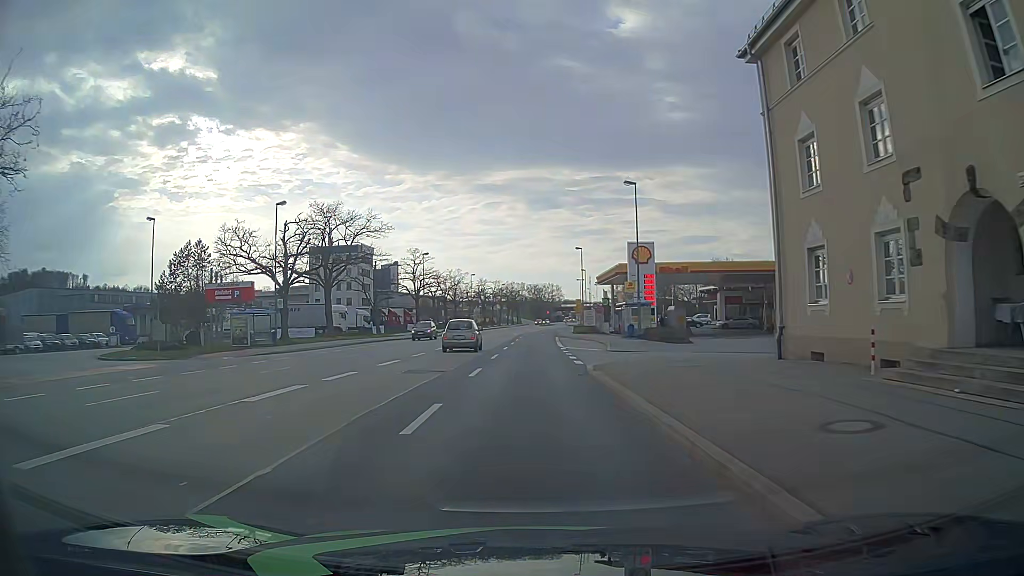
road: primary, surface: asphalt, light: Day
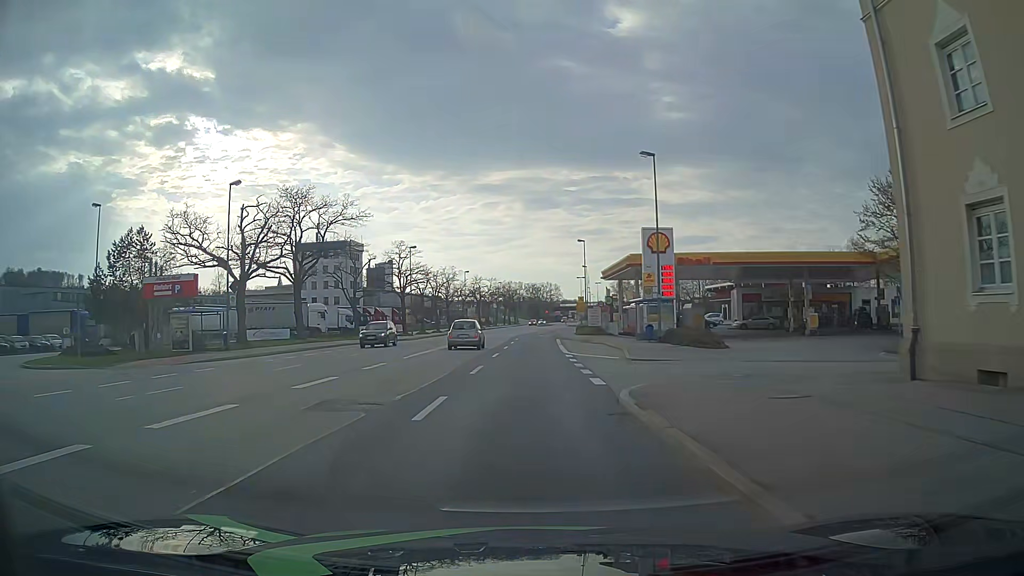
(0.0, +7.7) m; 0°
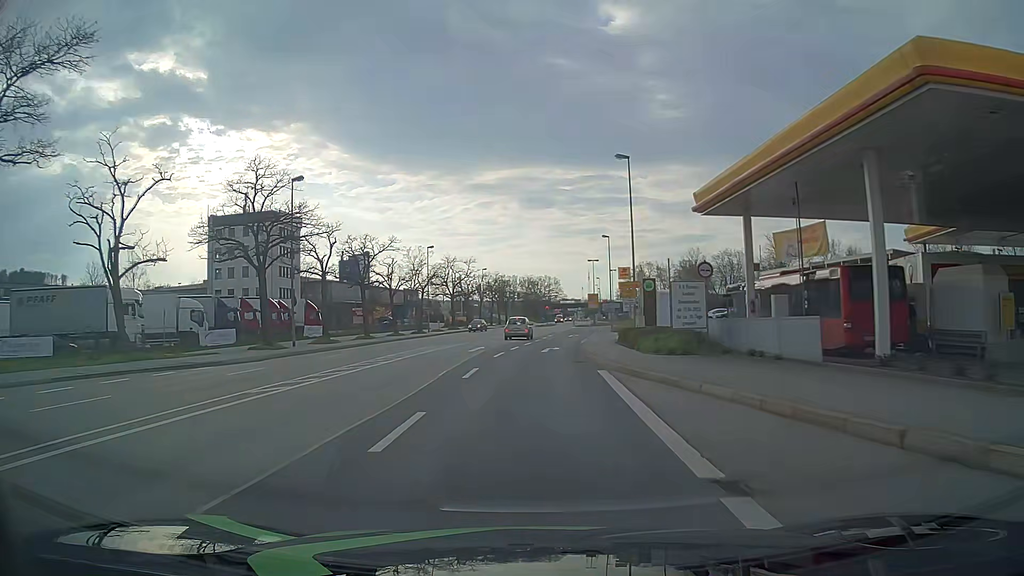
(+0.6, +38.3) m; +1°
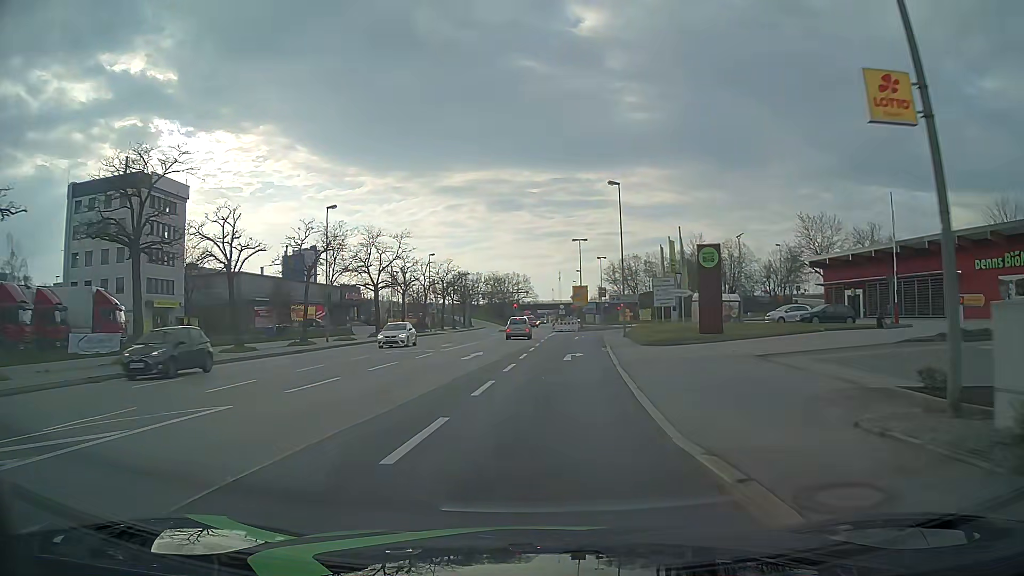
(+0.5, +30.4) m; +3°
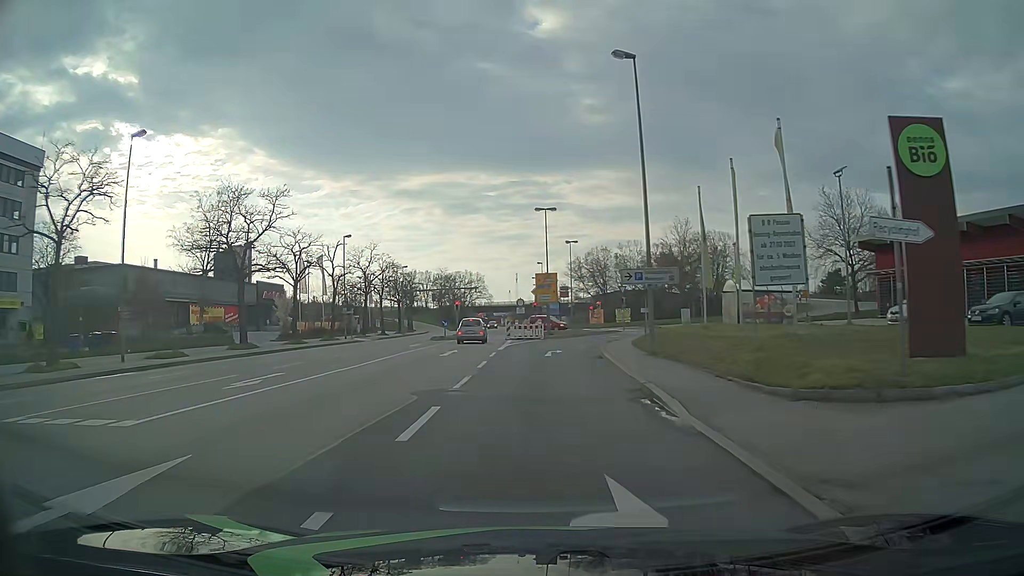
(+0.6, +22.6) m; +3°
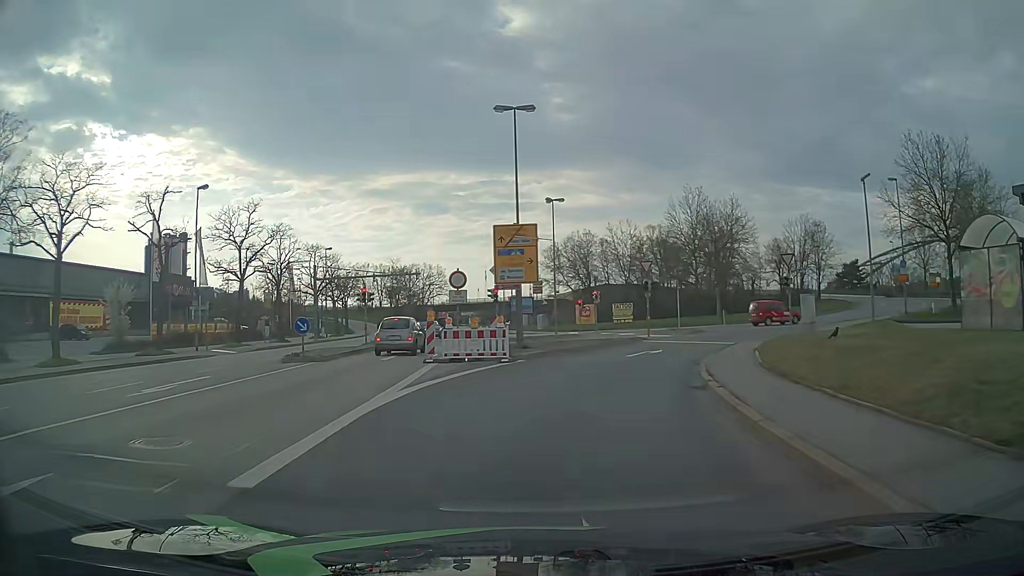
(+0.5, +26.2) m; +3°
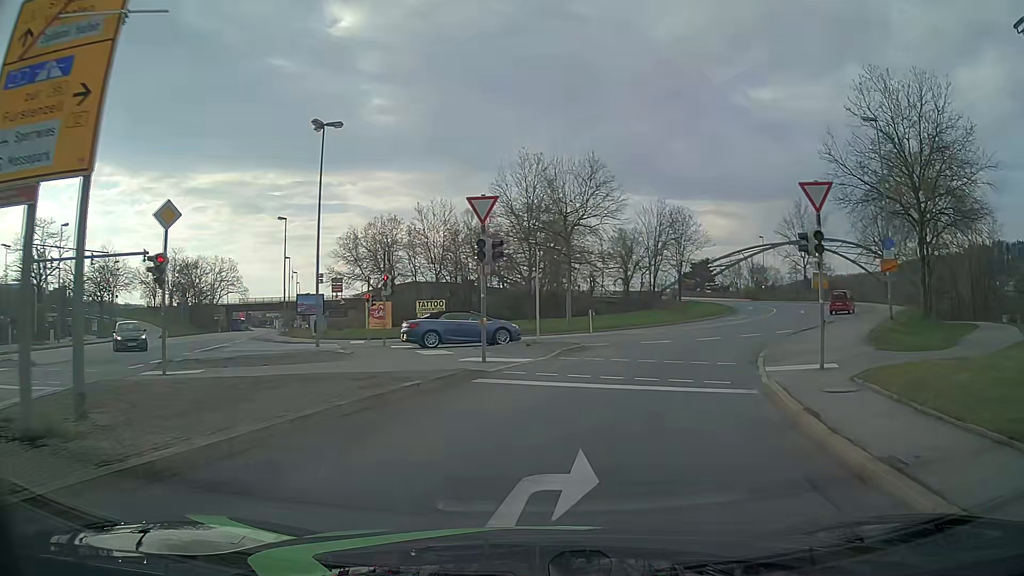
(+2.0, +19.9) m; +15°
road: primary_link
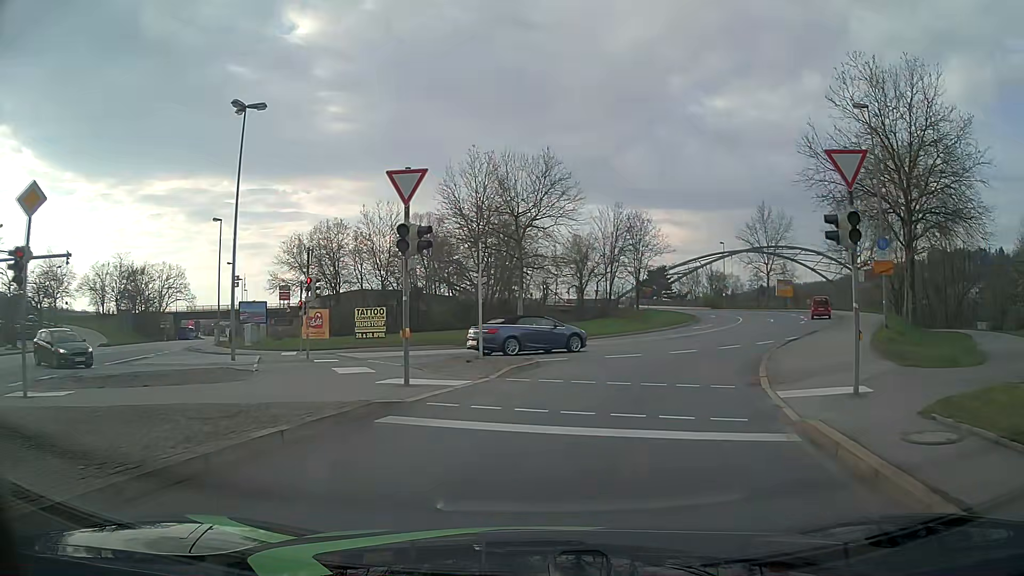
(+0.2, +3.9) m; +4°
(+1, +10) (+4, +20) (+8, +29) (+12, +38) (+16, +47) (+20, +56) (+23, +66) (+24, +75) (+24, +85) (+22, +95) m
